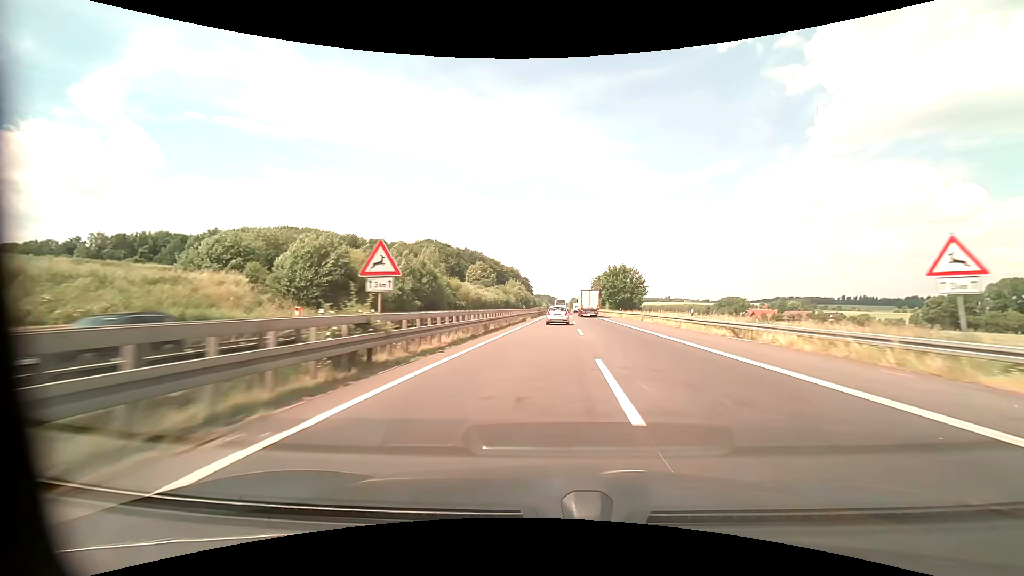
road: motorway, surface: asphalt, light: Day
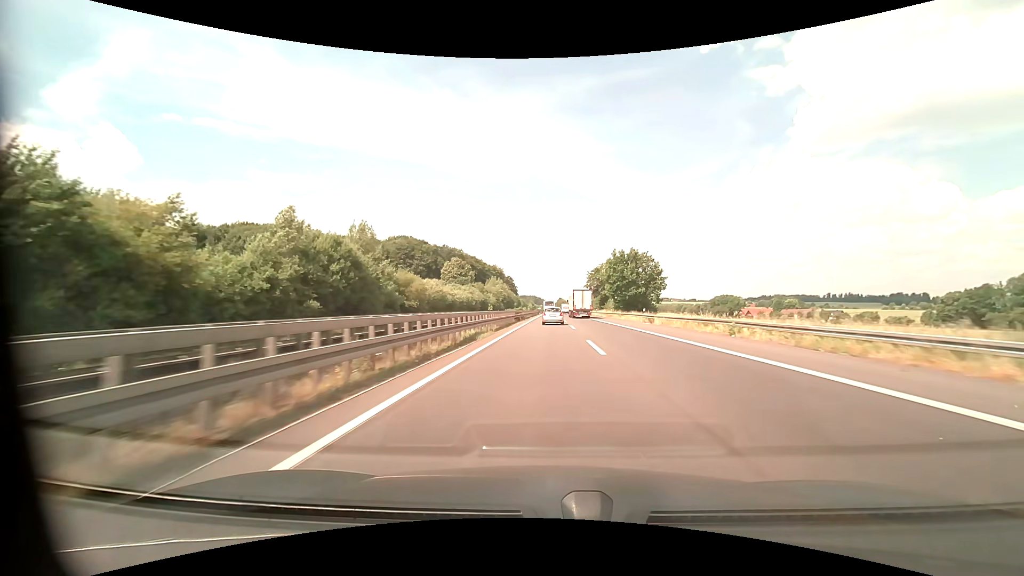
(+0.5, +28.8) m; +2°
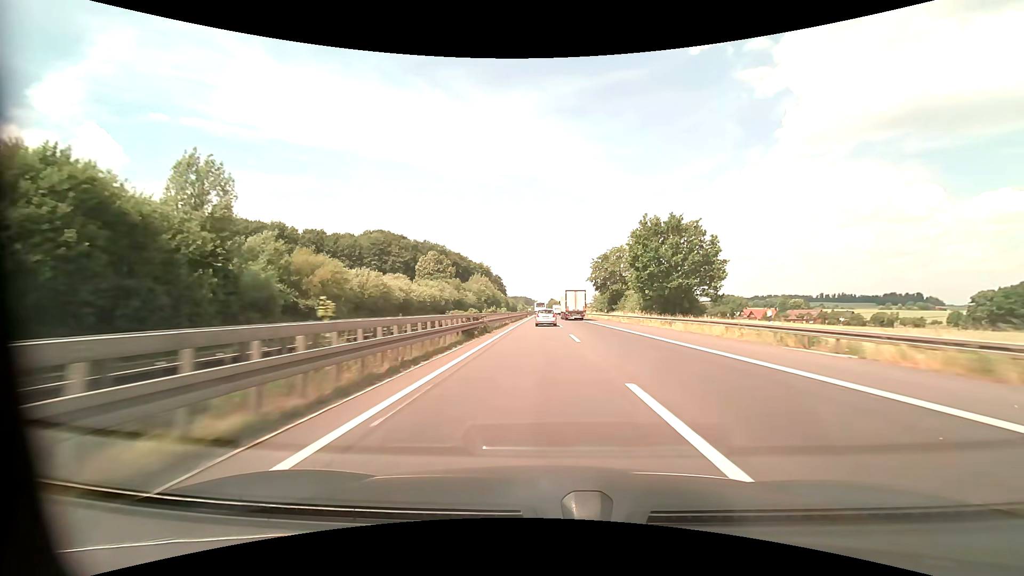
(+0.3, +29.8) m; +1°
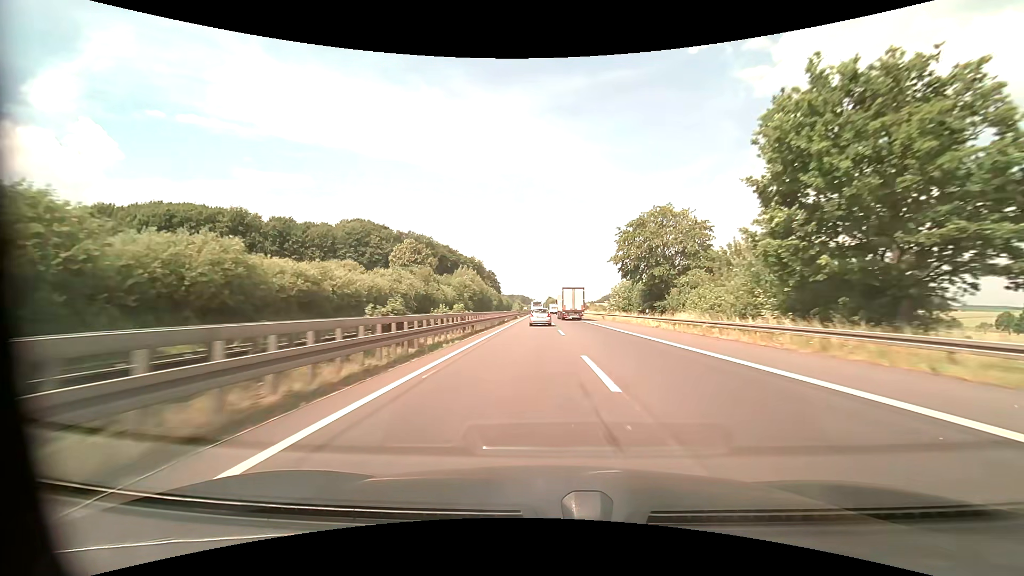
(+0.1, +31.3) m; 0°
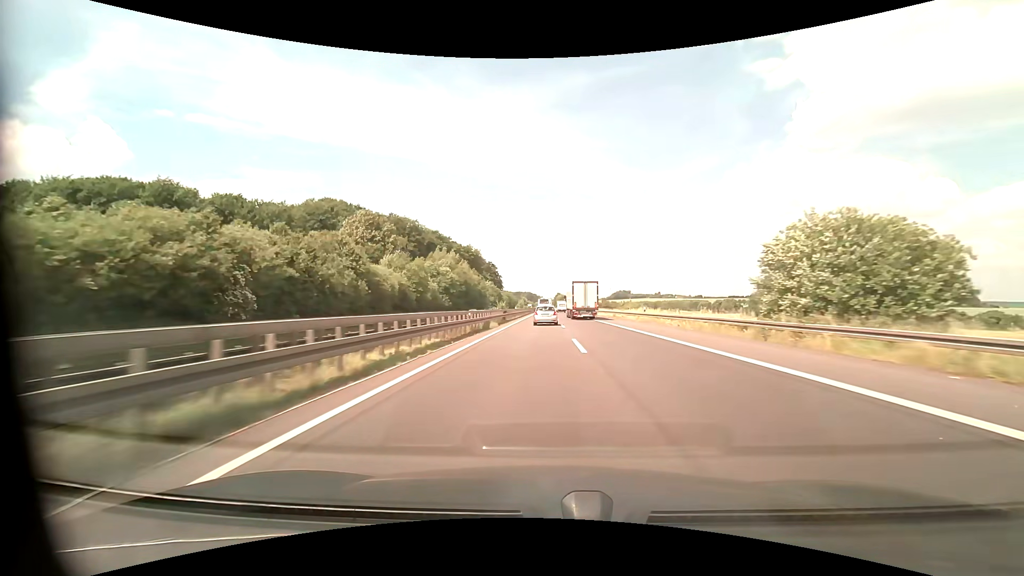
(-0.3, +48.3) m; -1°
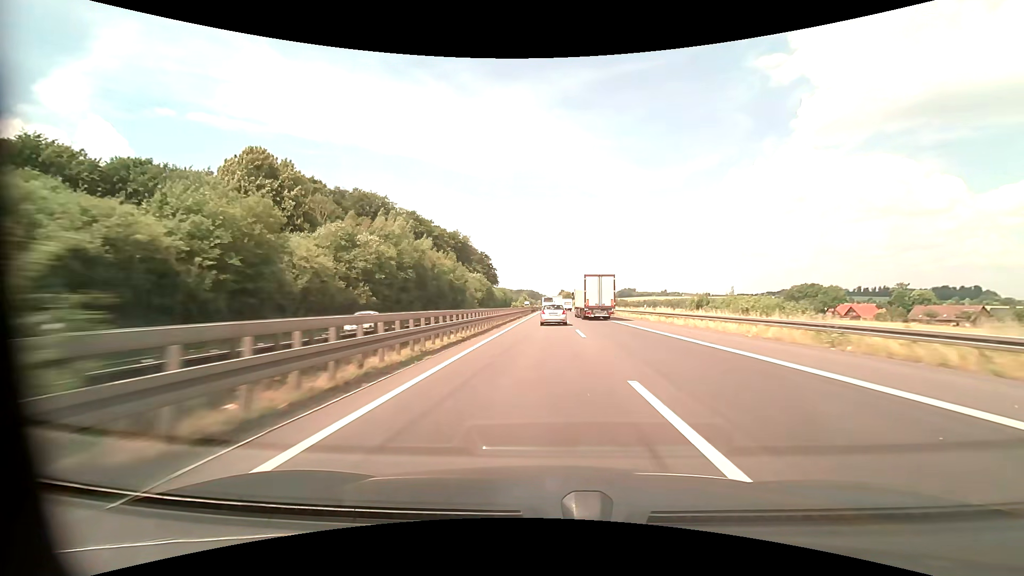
(-0.3, +48.2) m; 0°
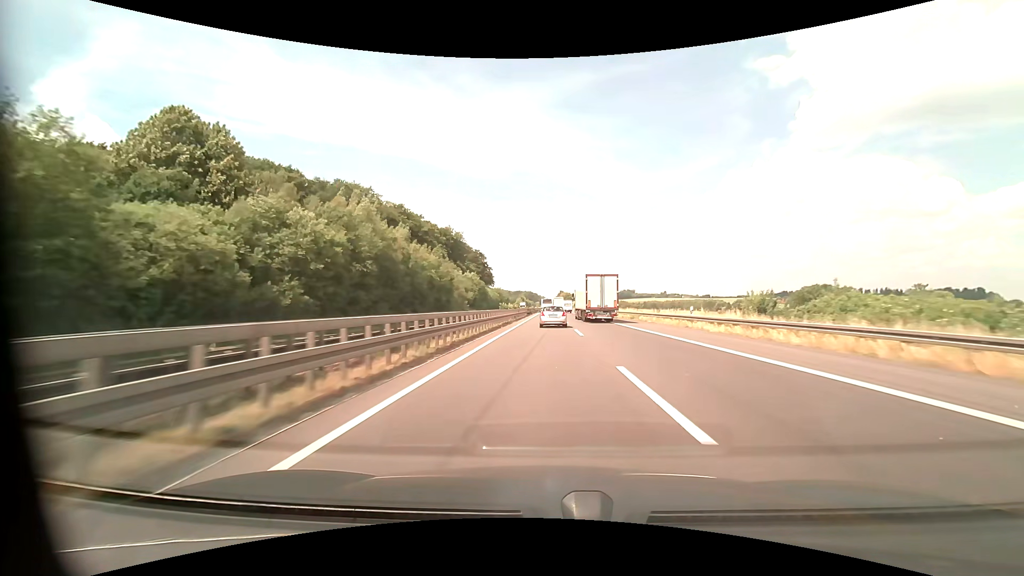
(0.0, +15.8) m; 0°
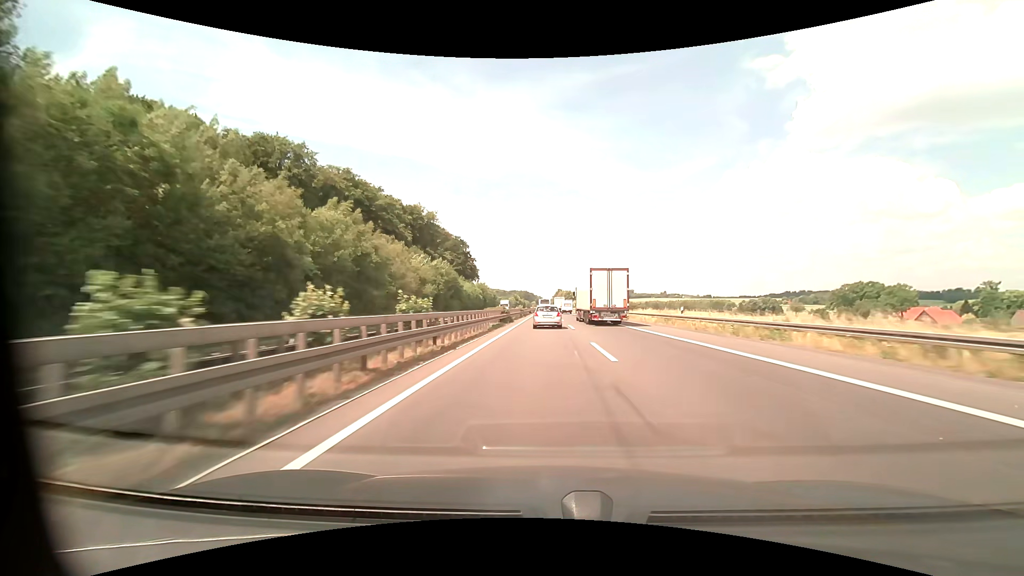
(+0.2, +47.3) m; 0°
(0, +10) (0, +20) (0, +30) (0, +40) (0, +50) (0, +60) (0, +70) (0, +80) (0, +90) (0, +100) m
